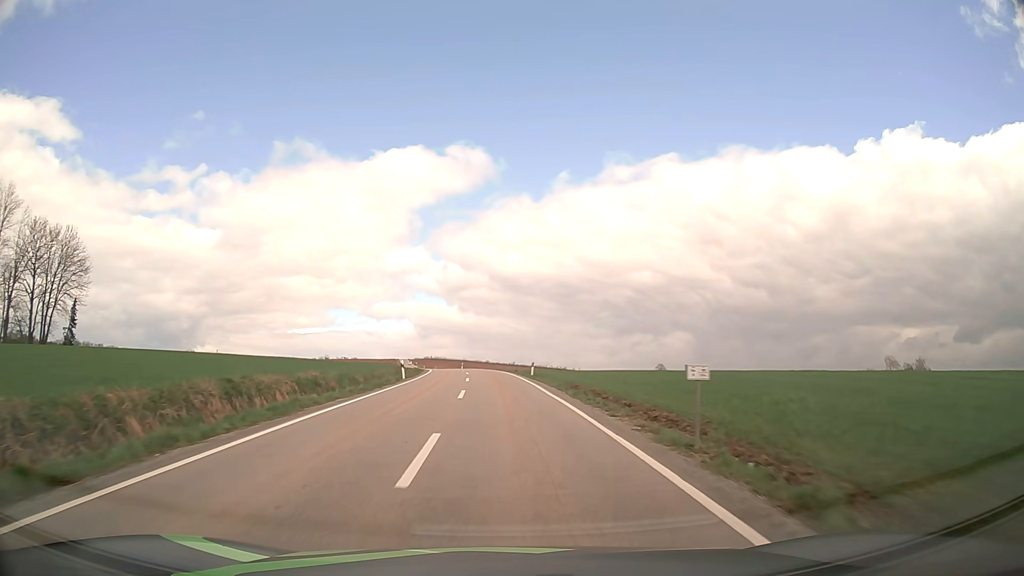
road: tertiary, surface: asphalt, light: Day
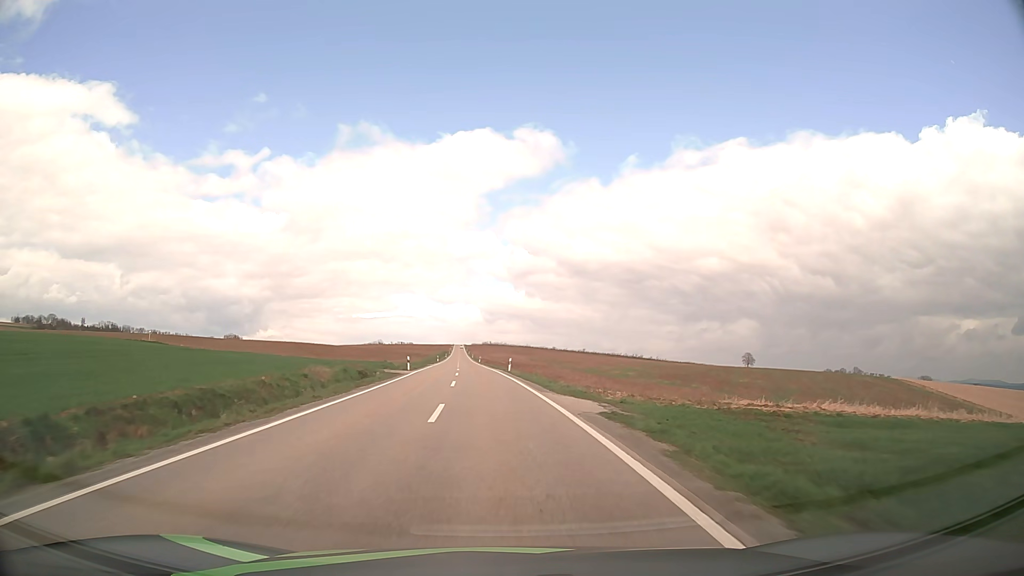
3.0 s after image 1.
(-2.3, +56.9) m; -5°
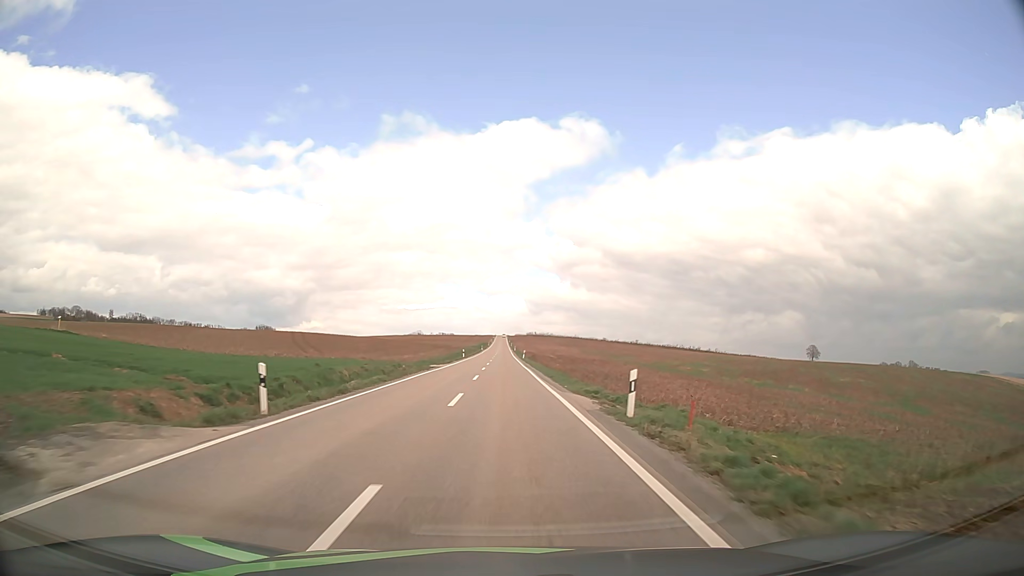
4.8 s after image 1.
(-1.3, +35.0) m; -4°
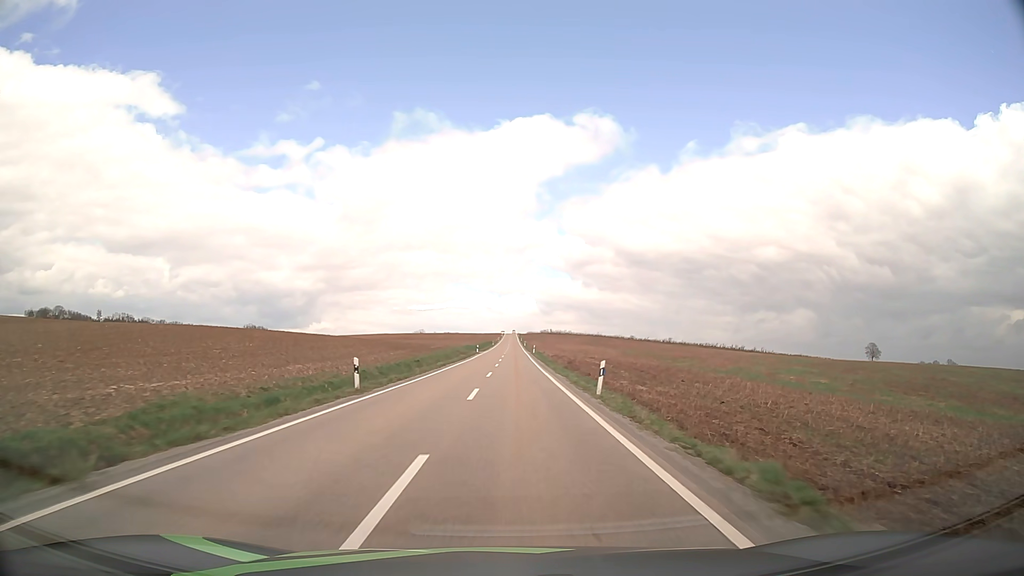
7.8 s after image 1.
(-0.4, +60.7) m; -1°
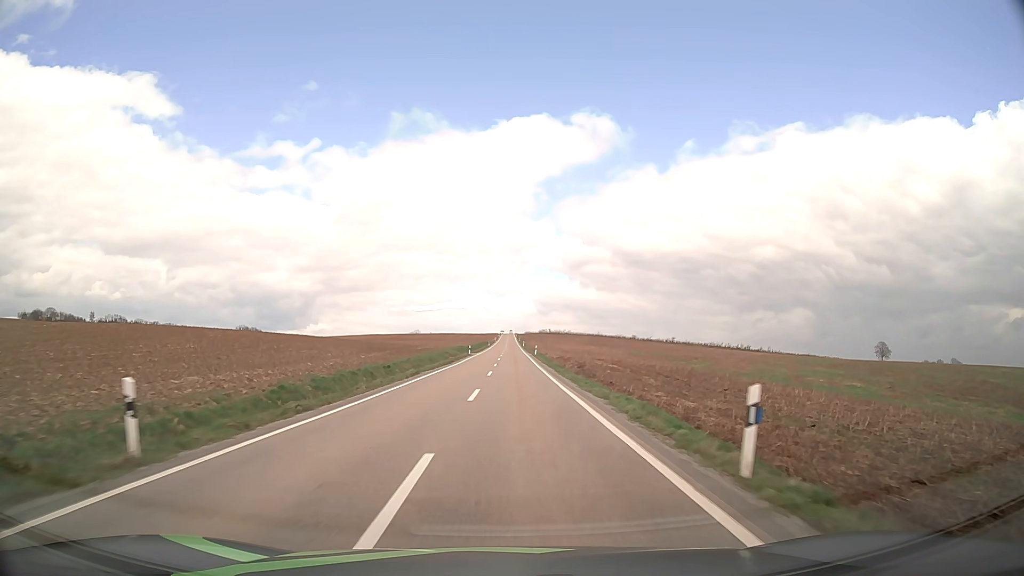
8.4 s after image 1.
(0.0, +12.5) m; 0°
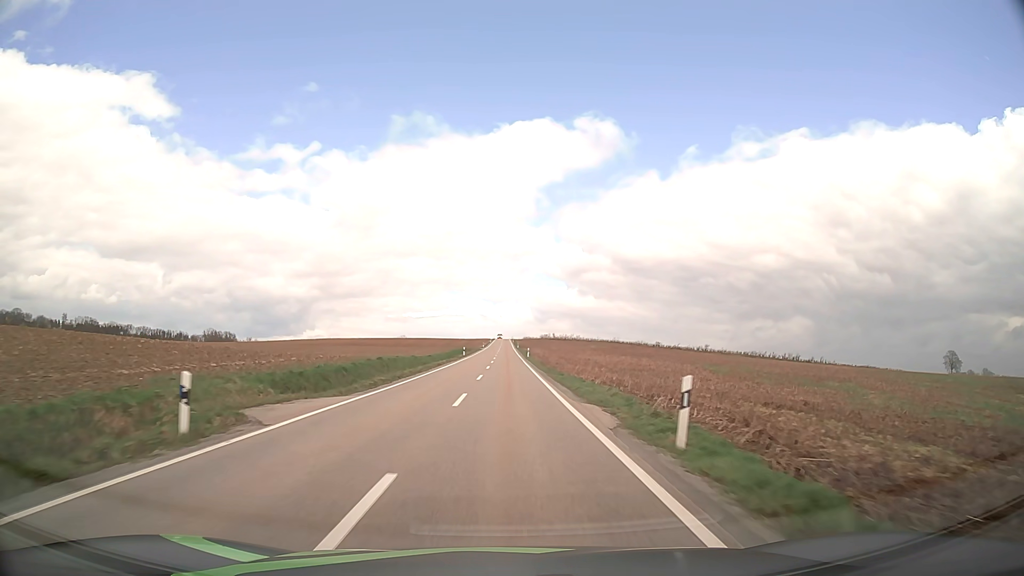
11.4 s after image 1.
(+0.7, +63.5) m; 0°
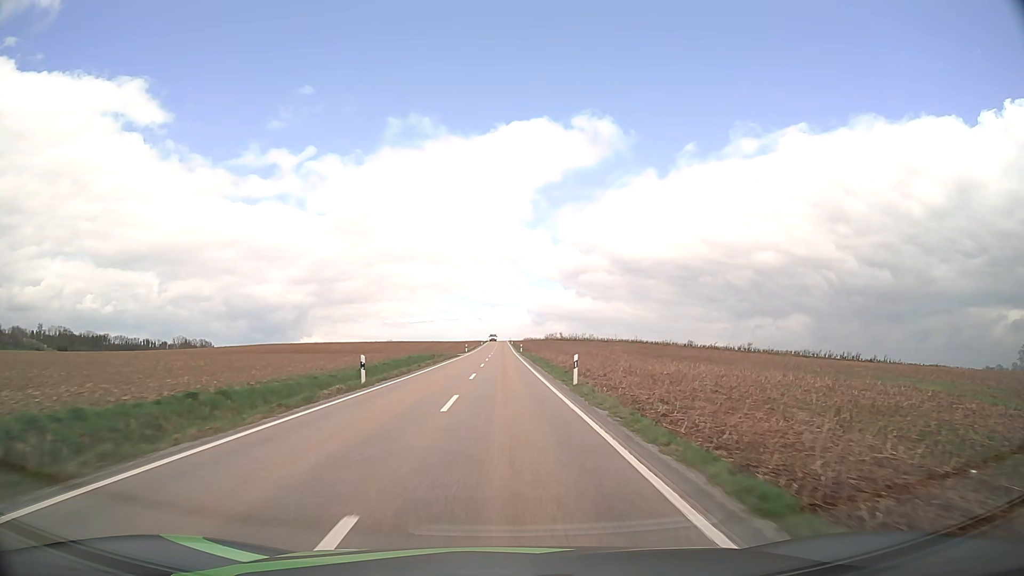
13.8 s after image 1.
(+0.1, +52.2) m; 0°
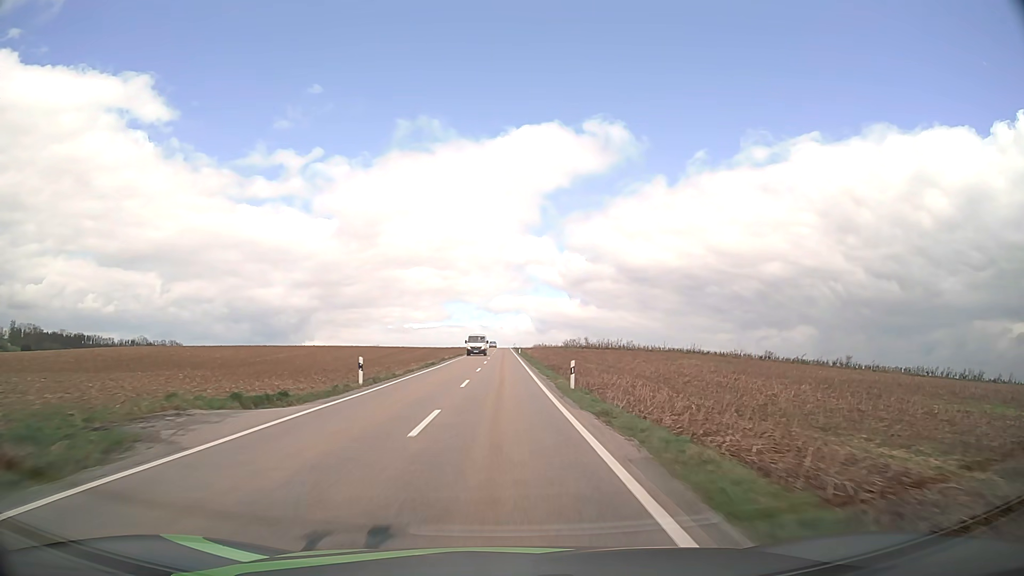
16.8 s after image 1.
(-0.3, +66.3) m; 0°
(0, +10) (0, +20) (0, +30) (0, +40) (0, +50) (0, +60) (0, +70) (0, +80) (0, +90) (0, +100) m
